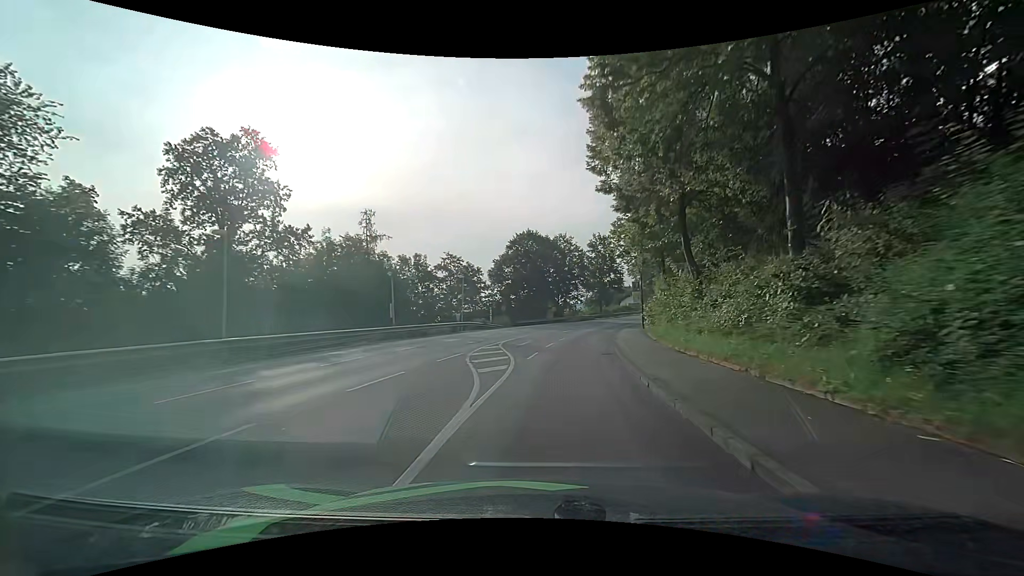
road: tertiary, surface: asphalt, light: Day
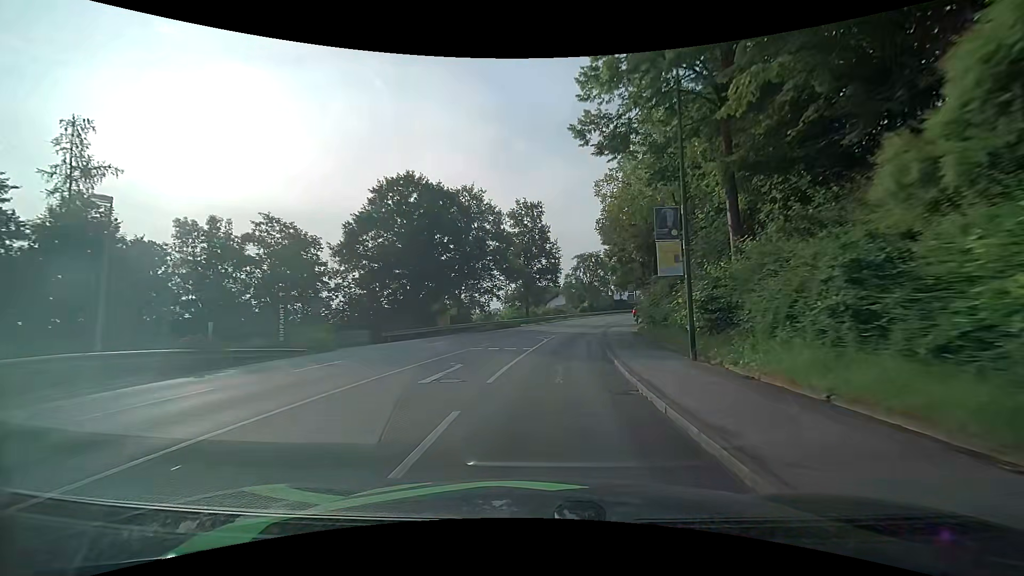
(+2.6, +29.7) m; +10°
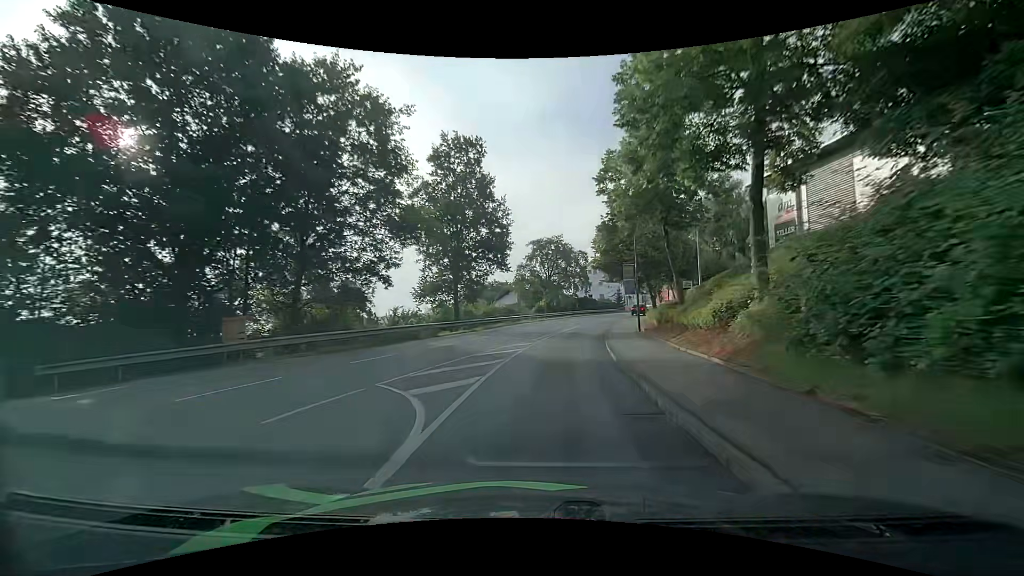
(+0.9, +22.0) m; +5°
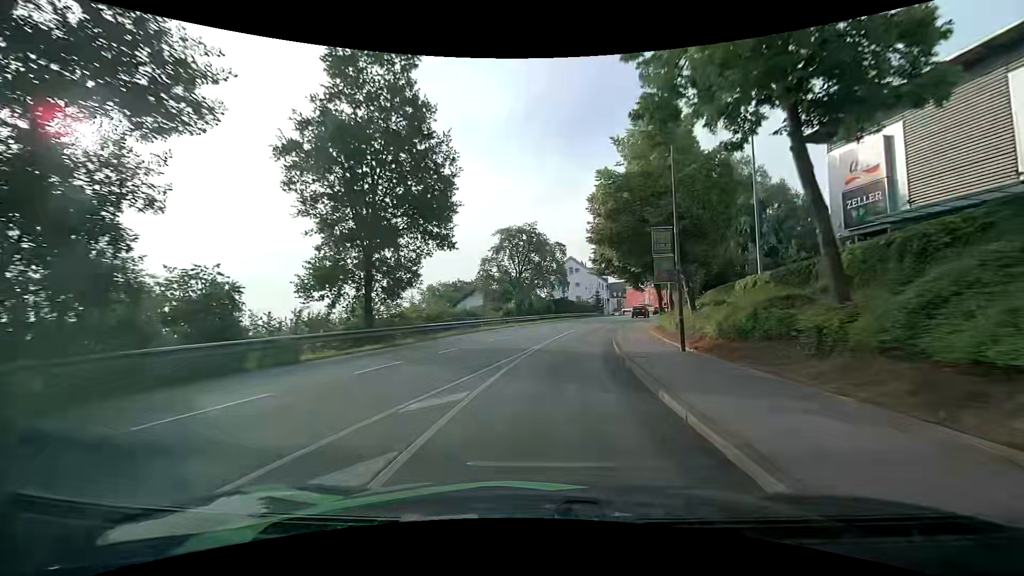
(+0.3, +13.7) m; +2°
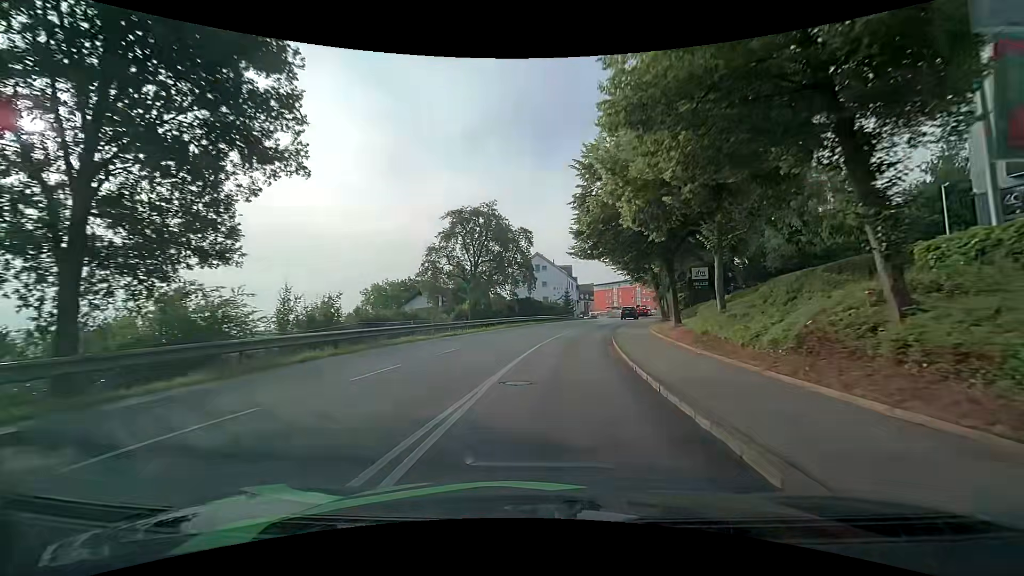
(+0.7, +13.0) m; +5°
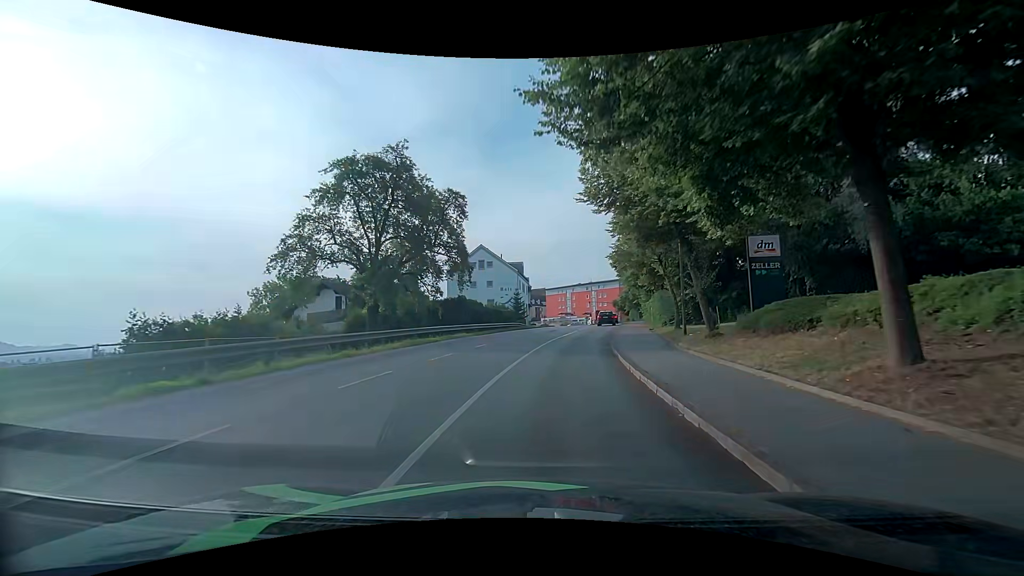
(+0.7, +18.3) m; +5°
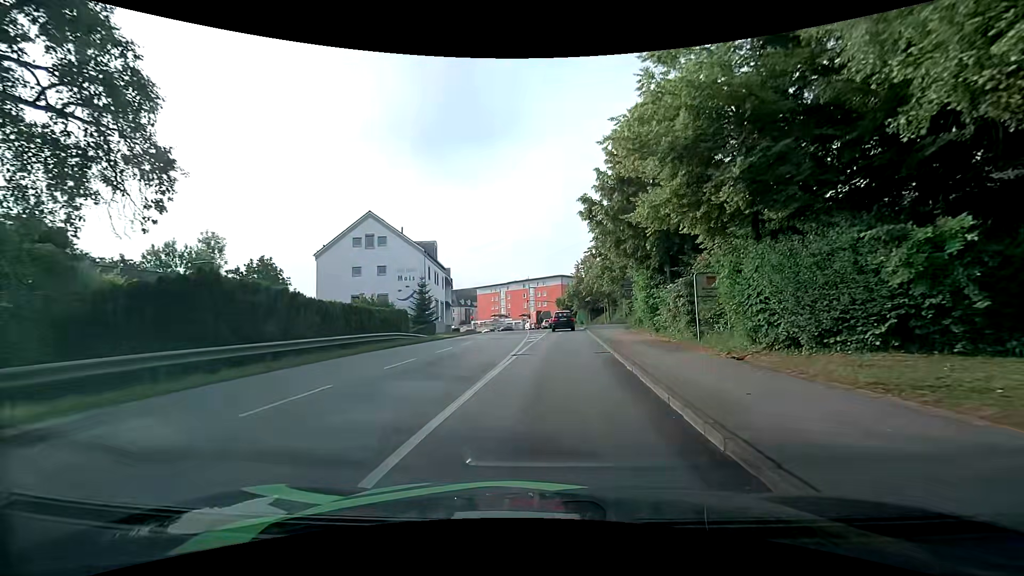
(+1.7, +25.7) m; +8°
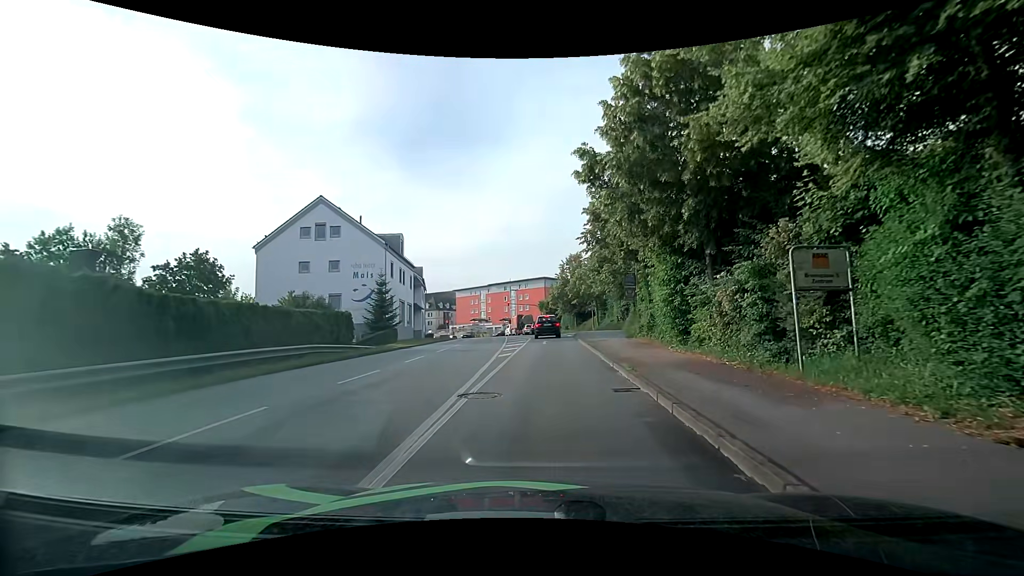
(+0.1, +7.6) m; +3°
(0, +10) (0, +20) (0, +30) (0, +40) (0, +50) (-1, +60) (-2, +70) (-4, +80) (-6, +90) (-9, +99) m
